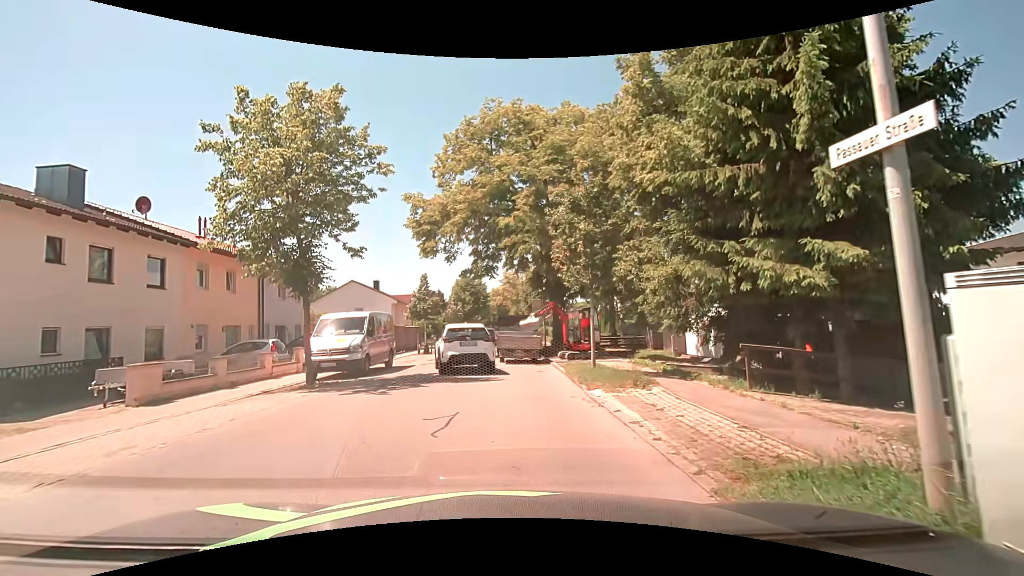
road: unclassified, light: Day
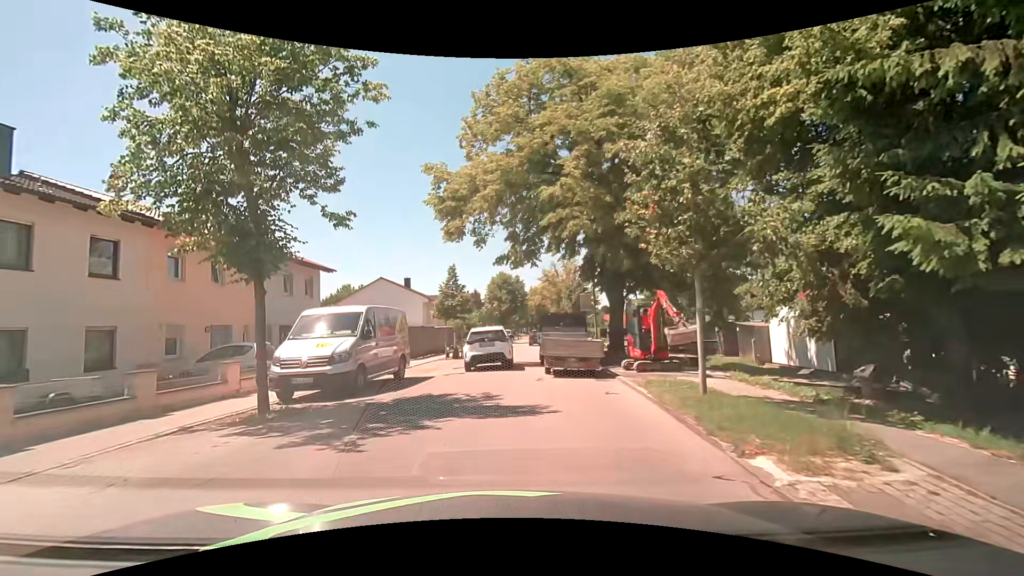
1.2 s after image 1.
(-0.2, +5.4) m; -4°
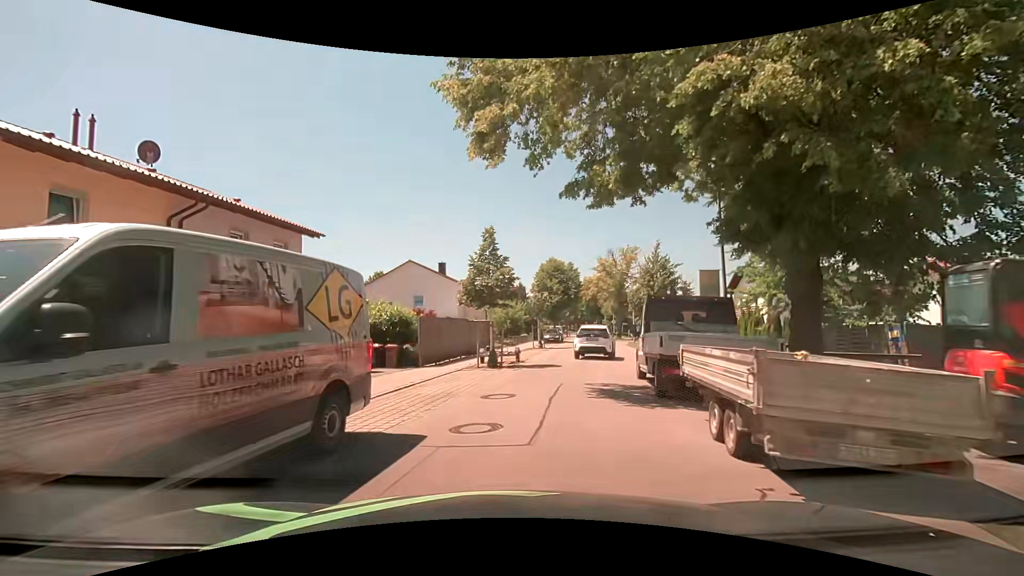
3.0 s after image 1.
(-0.7, +10.4) m; -6°
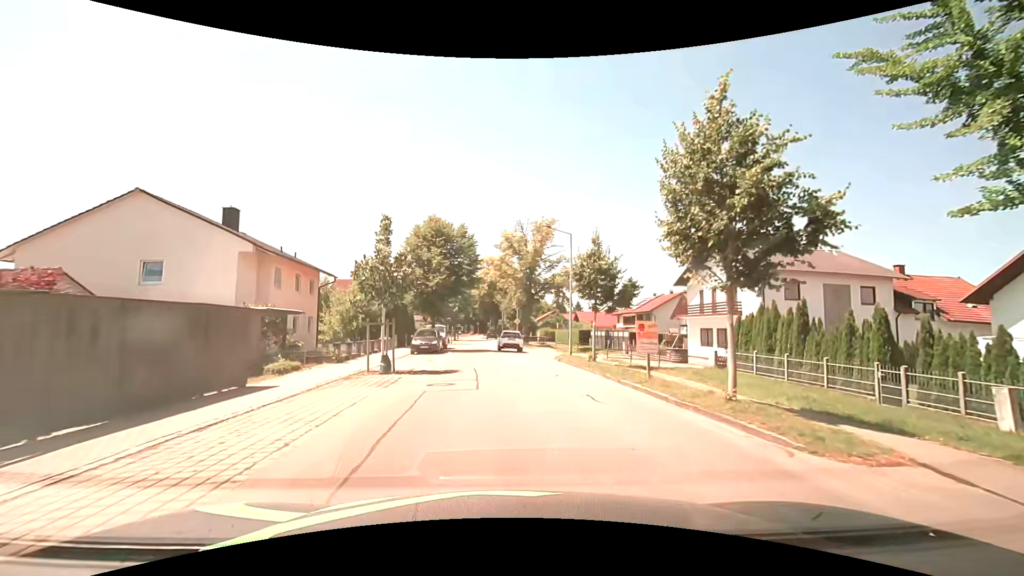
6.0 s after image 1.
(+2.7, +22.1) m; +13°
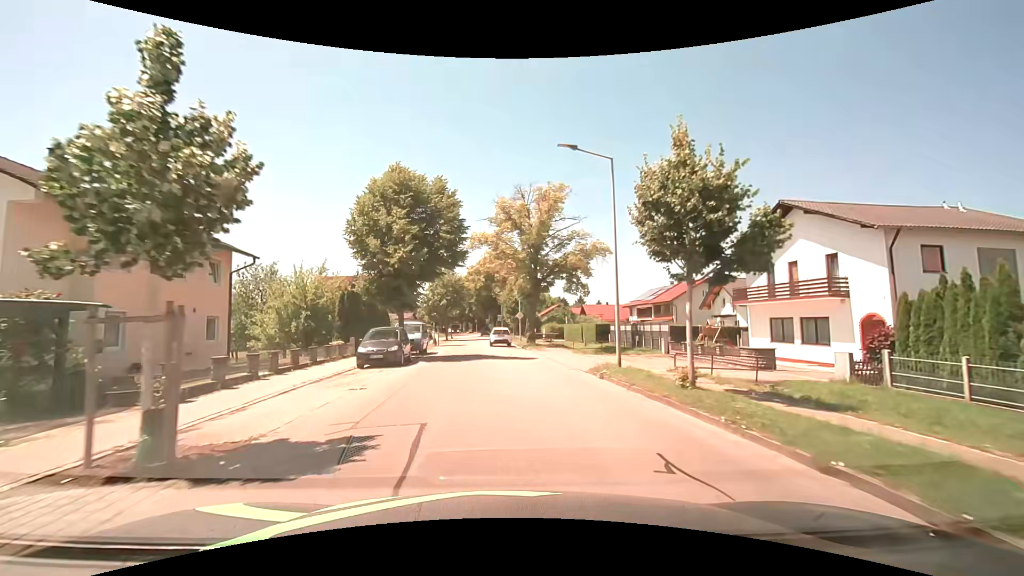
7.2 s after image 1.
(+0.1, +11.4) m; +1°
(0, +10) (0, +20) (-1, +30) (-1, +40) (-2, +50) (-2, +60) (-3, +70) (-3, +80) (-4, +90) (-5, +100) m
